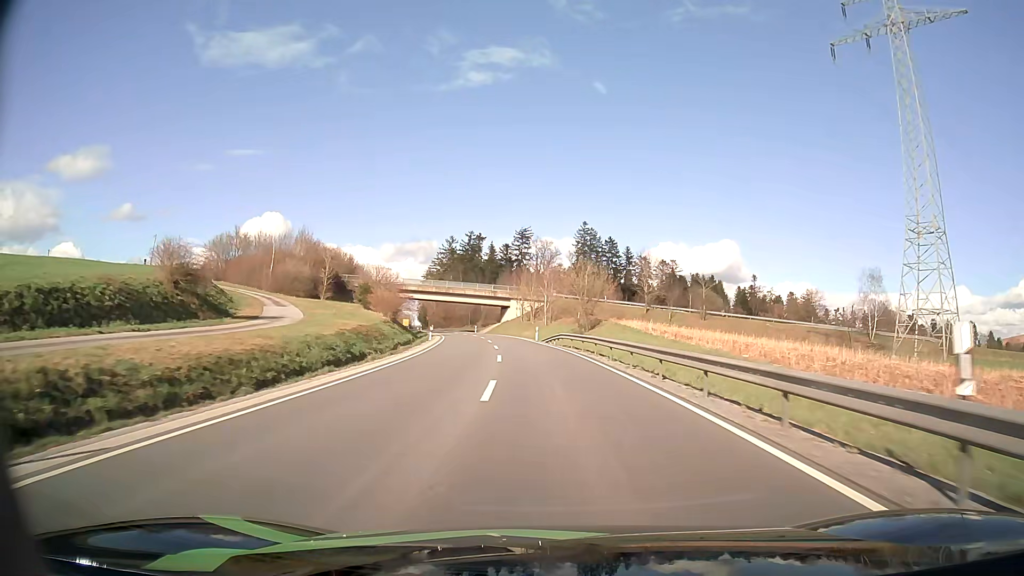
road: secondary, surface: asphalt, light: Day
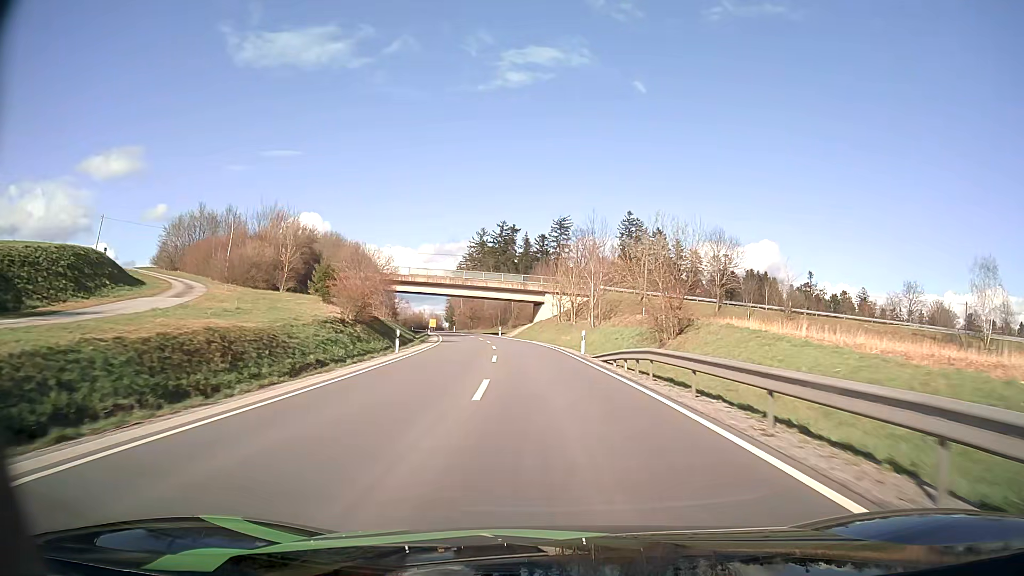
(-0.7, +23.9) m; -3°
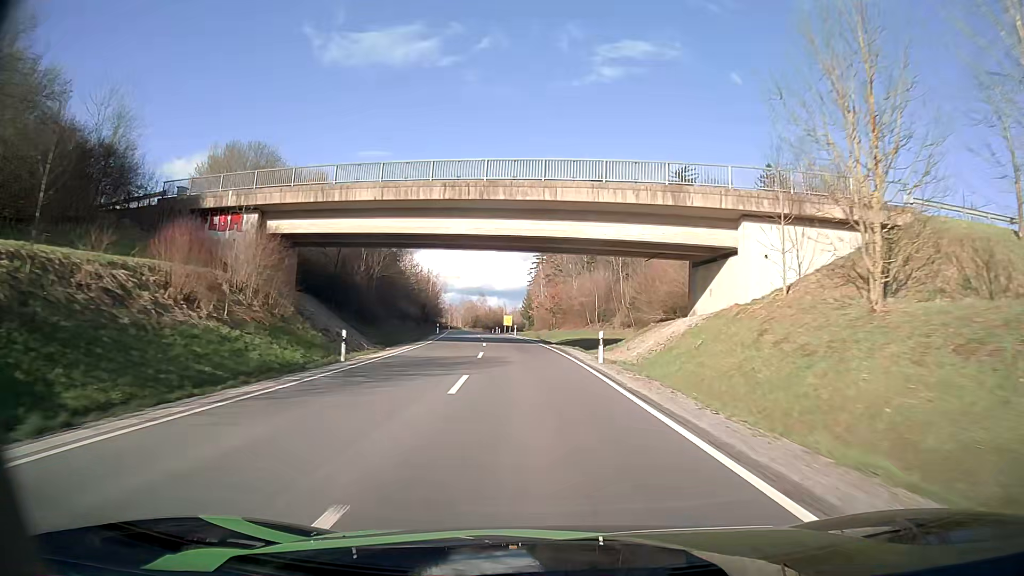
(-4.0, +59.6) m; -8°
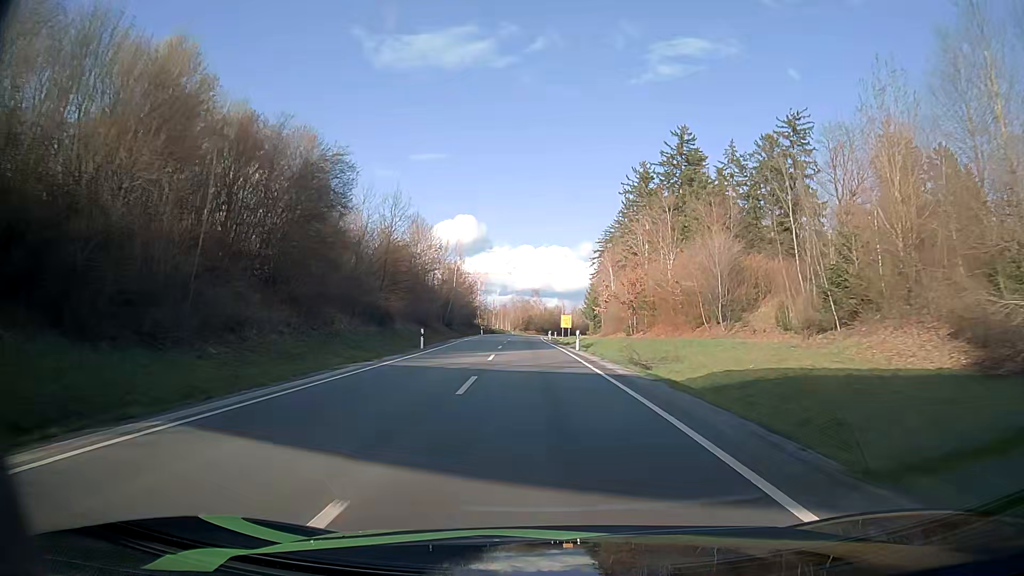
(-1.9, +36.1) m; -5°
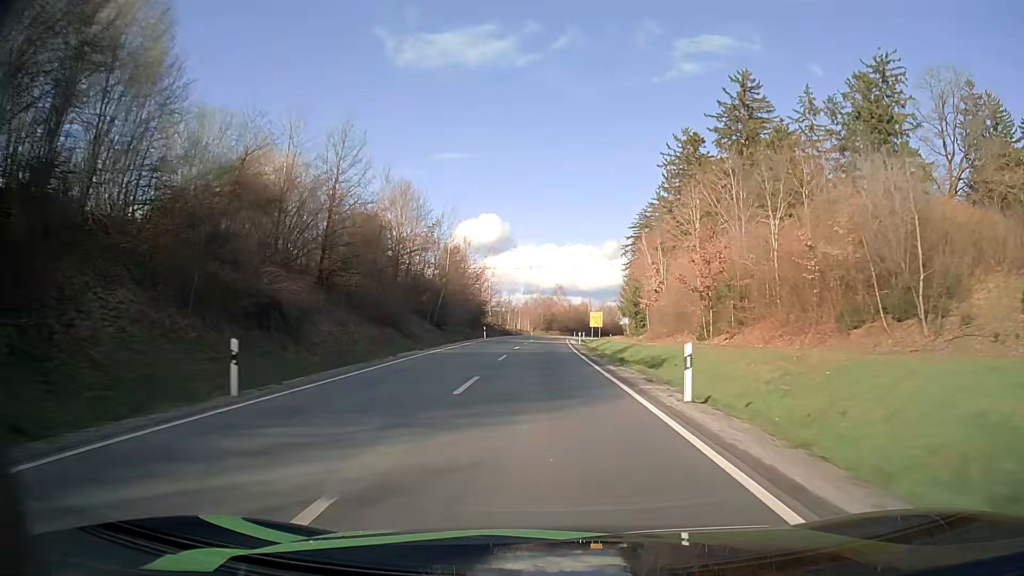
(-0.3, +24.2) m; -2°
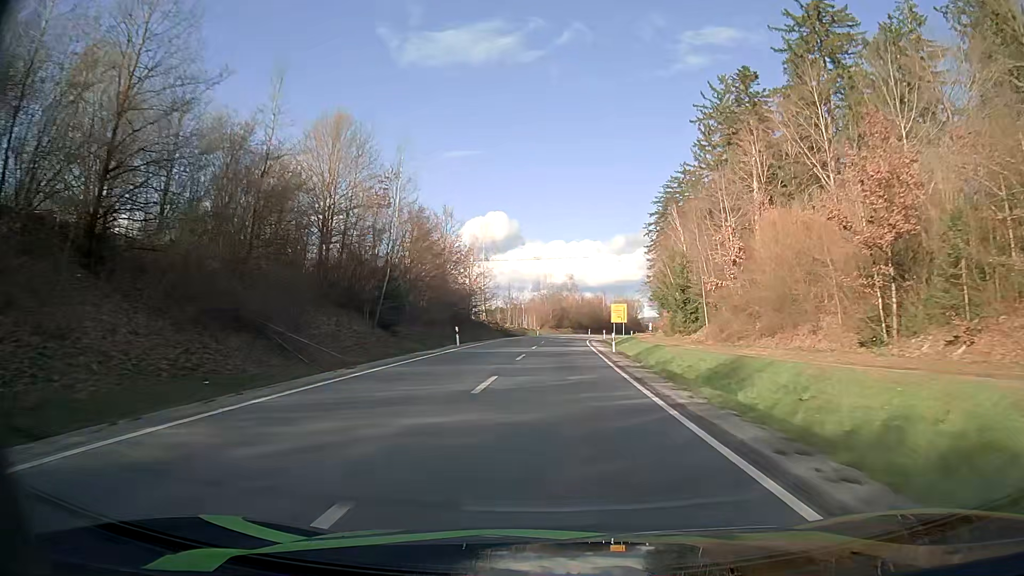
(-0.2, +24.4) m; -1°
